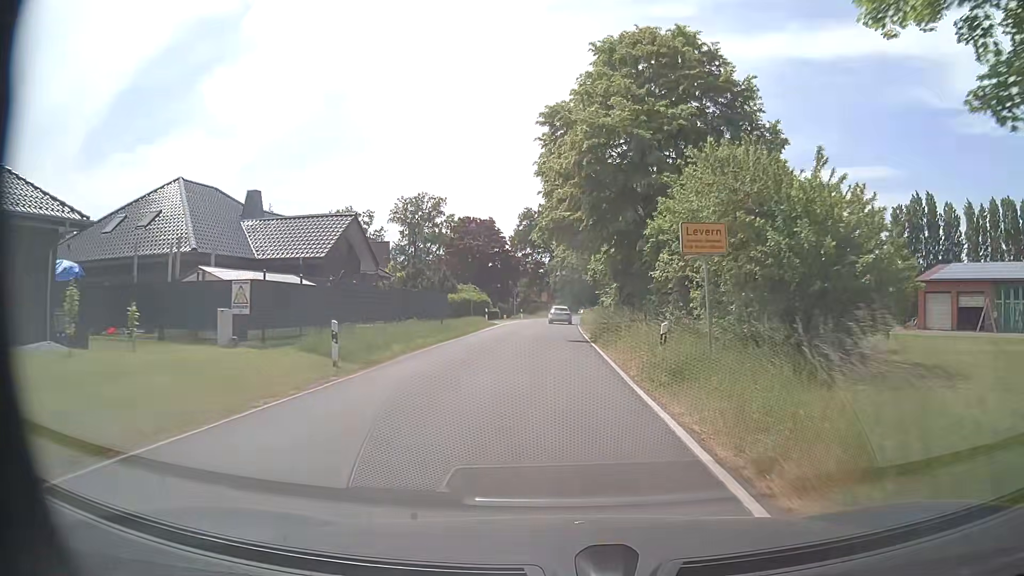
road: secondary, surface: asphalt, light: Day
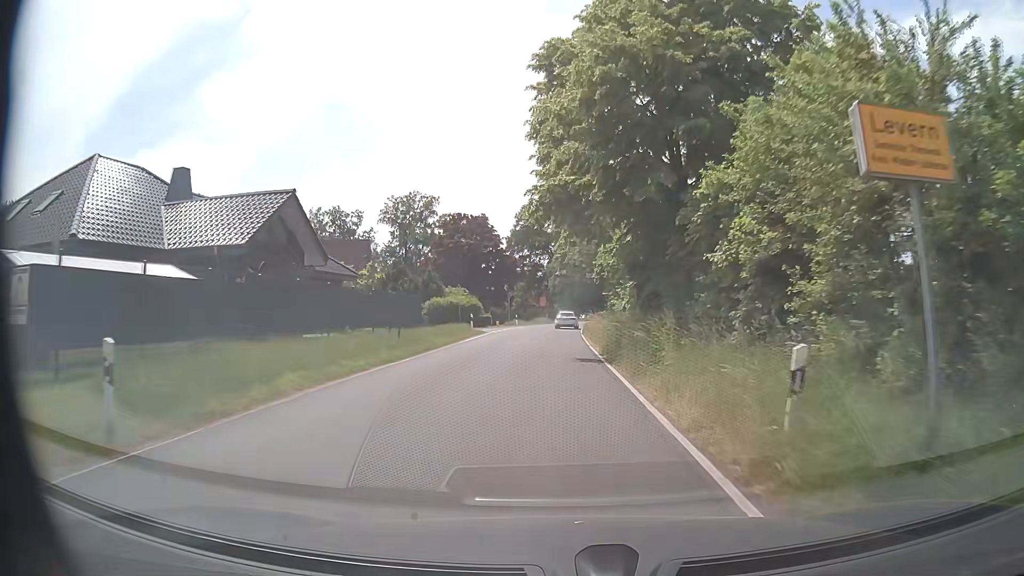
(0.0, +7.9) m; 0°
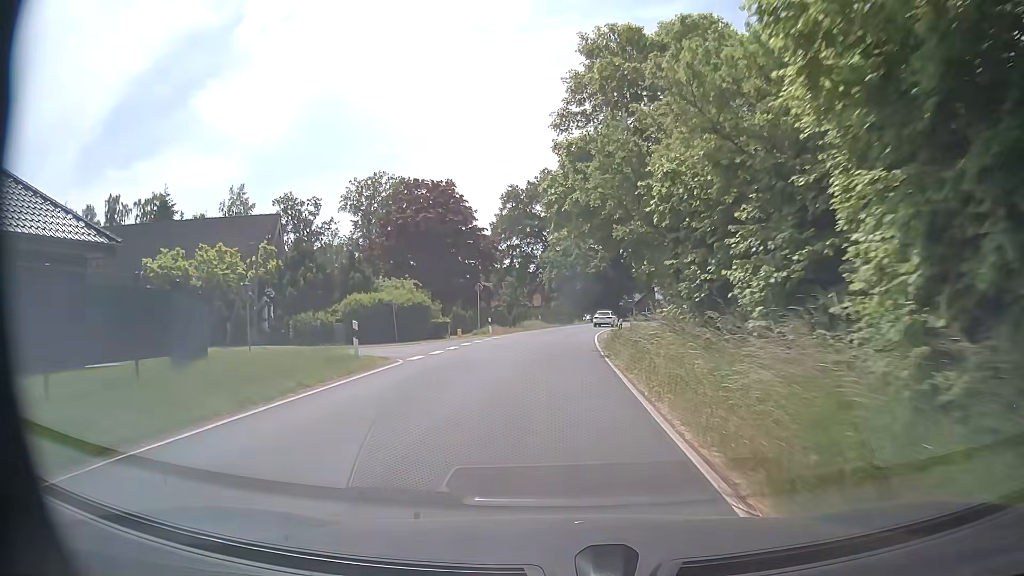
(0.0, +23.2) m; 0°
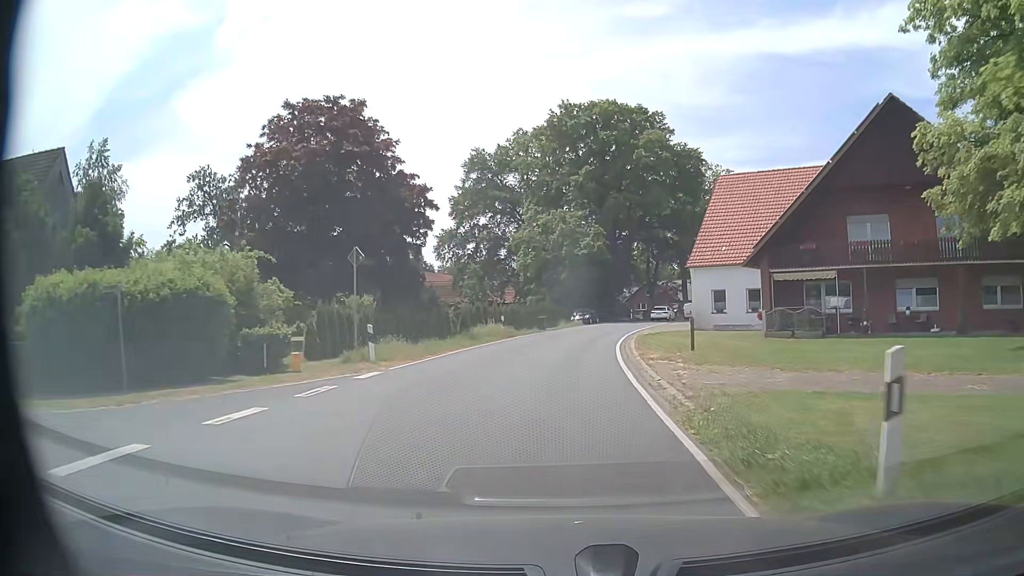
(+0.2, +23.4) m; +1°
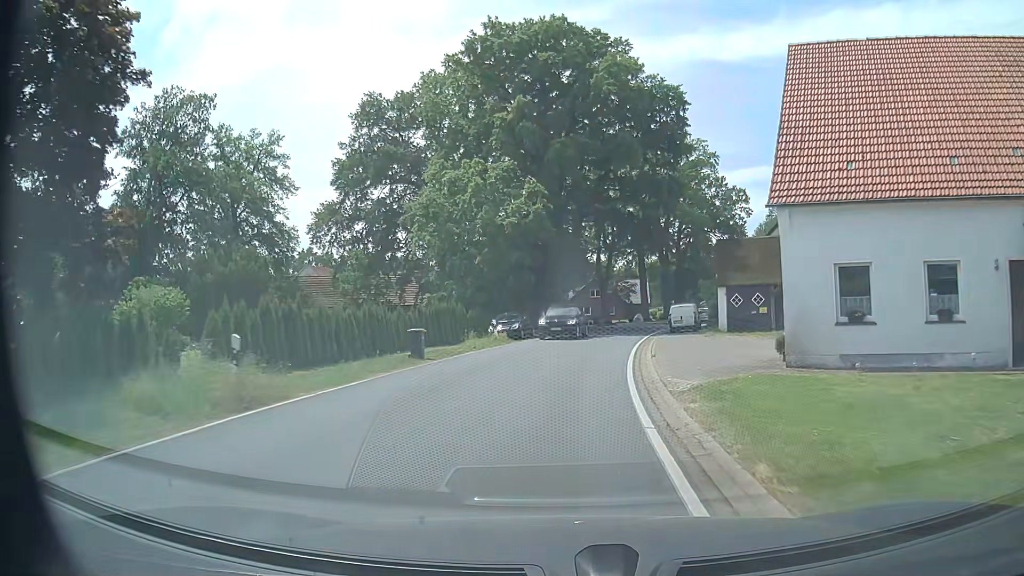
(+1.1, +23.6) m; +6°
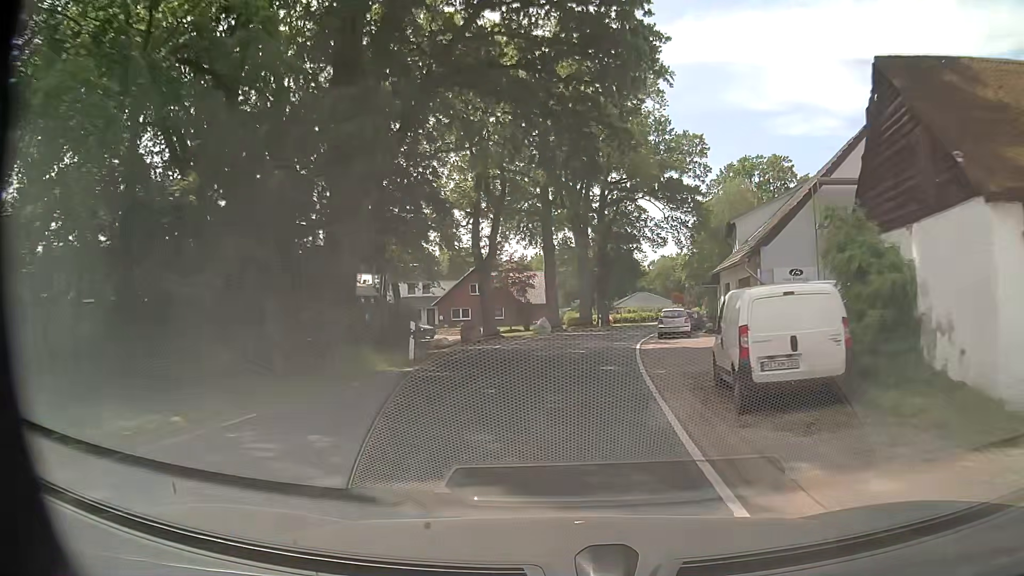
(+2.7, +31.4) m; +9°
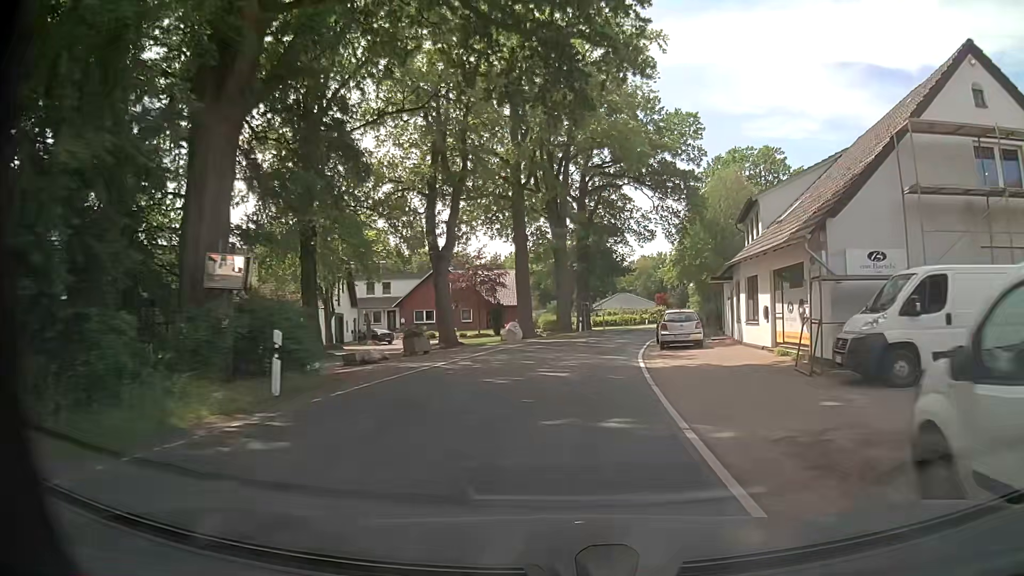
(+0.1, +7.9) m; +2°
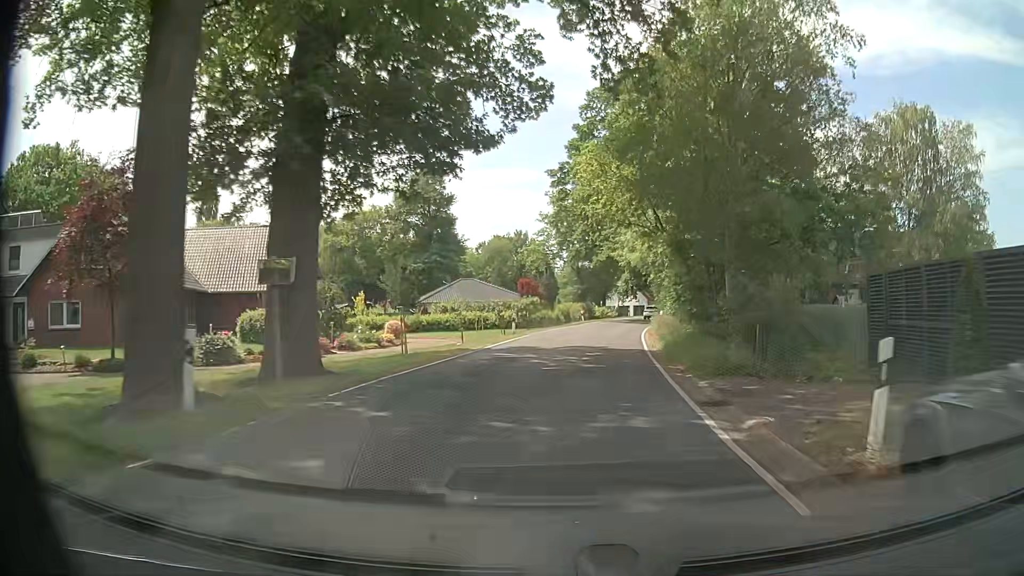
(+3.9, +39.3) m; +13°
(0, +10) (+1, +20) (+2, +30) (+3, +40) (+4, +50) (+6, +60) (+8, +69) (+11, +79) (+14, +88) (+18, +98) m
